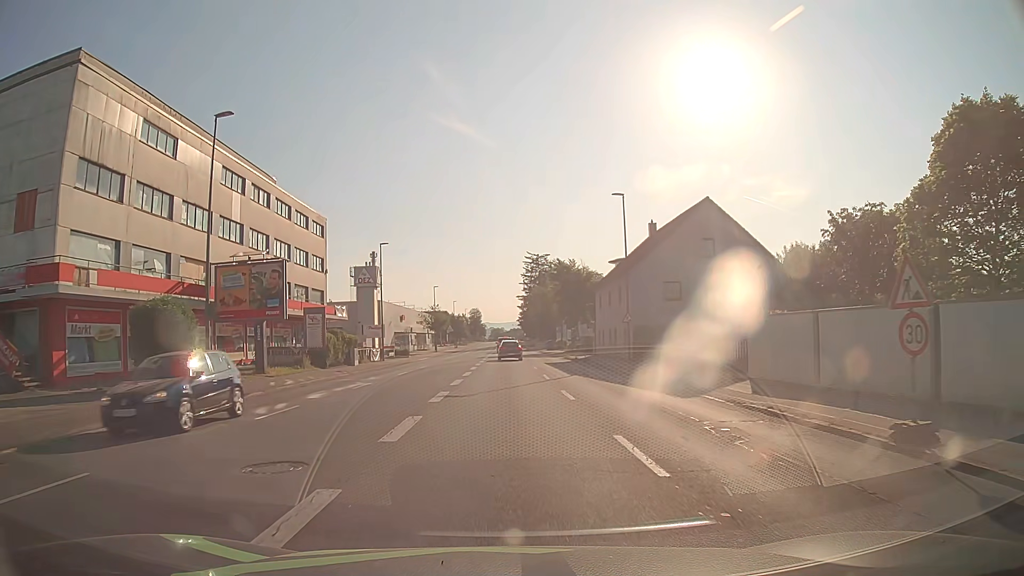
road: tertiary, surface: asphalt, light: Day
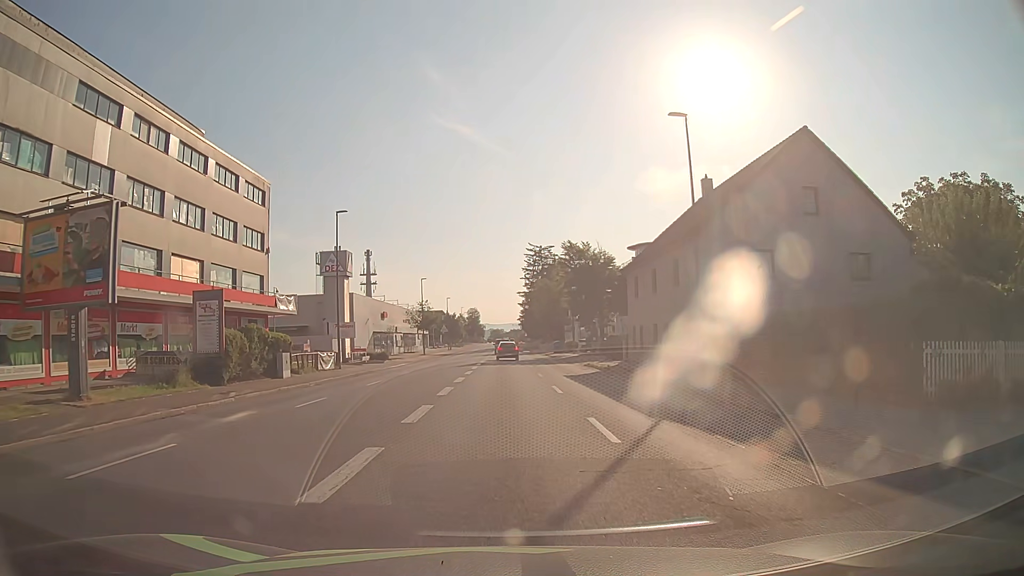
(0.0, +15.3) m; 0°
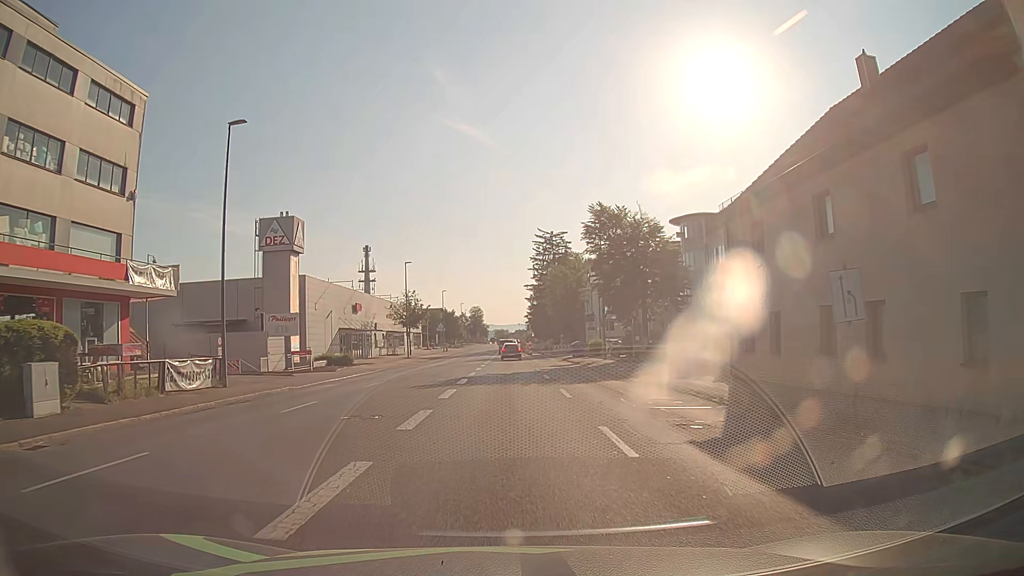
(0.0, +19.0) m; 0°
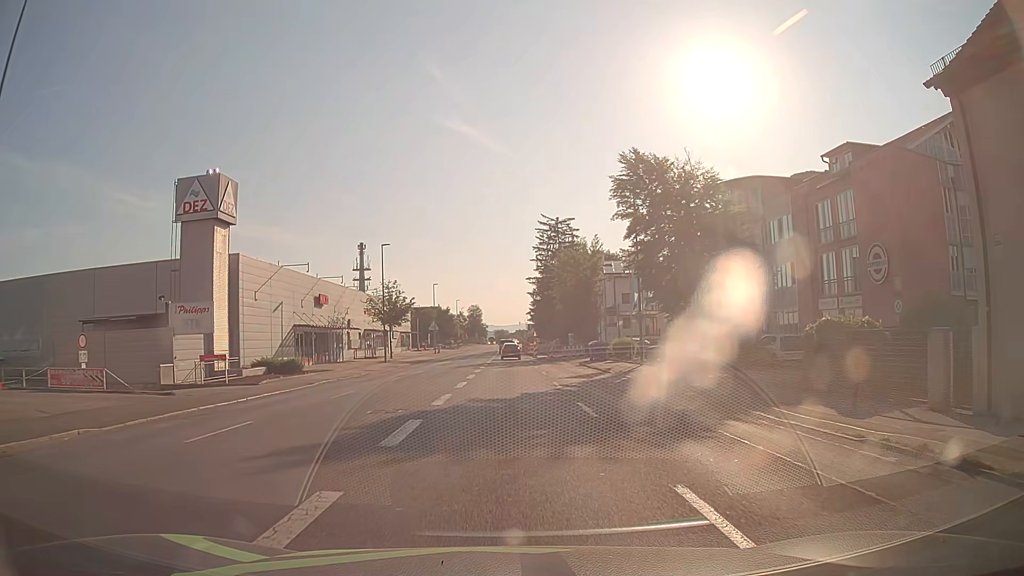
(0.0, +13.8) m; 0°
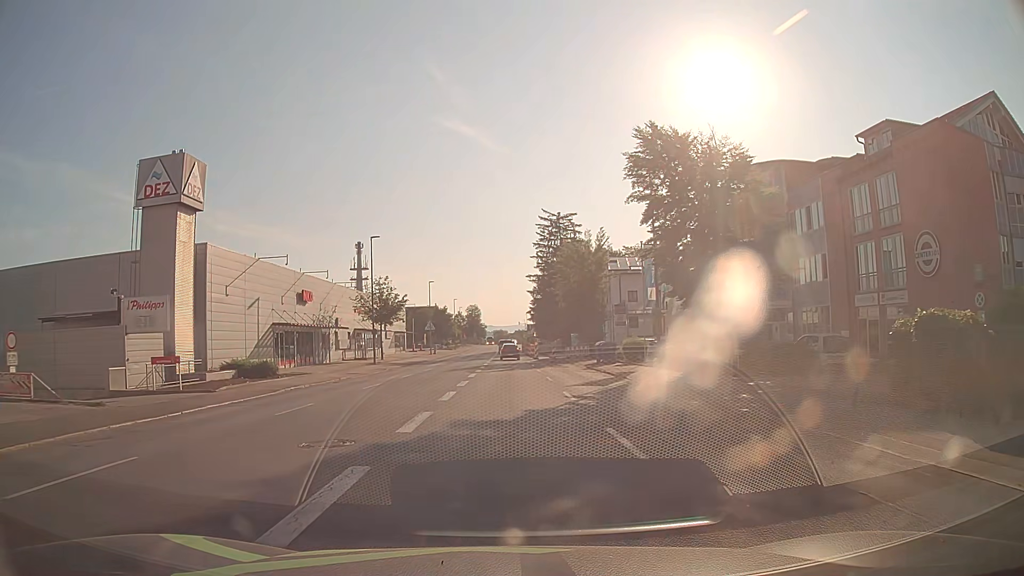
(0.0, +4.6) m; 0°
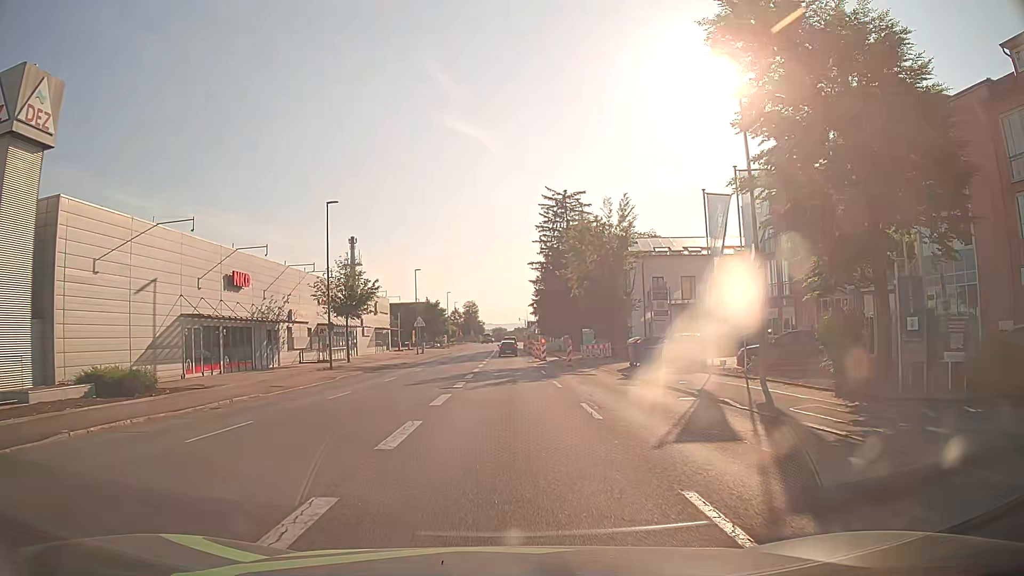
(+0.1, +13.6) m; 0°
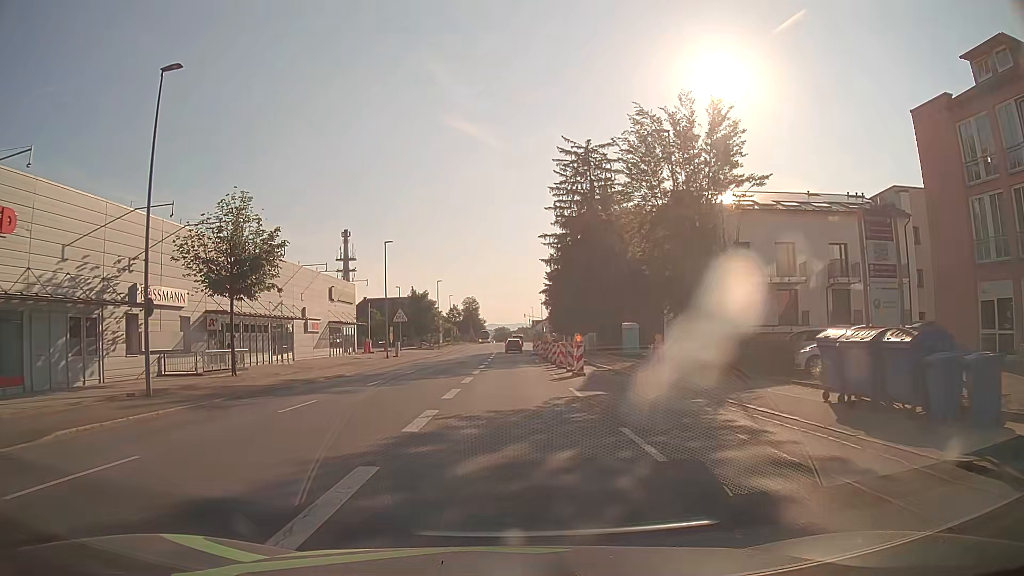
(-0.1, +22.6) m; 0°
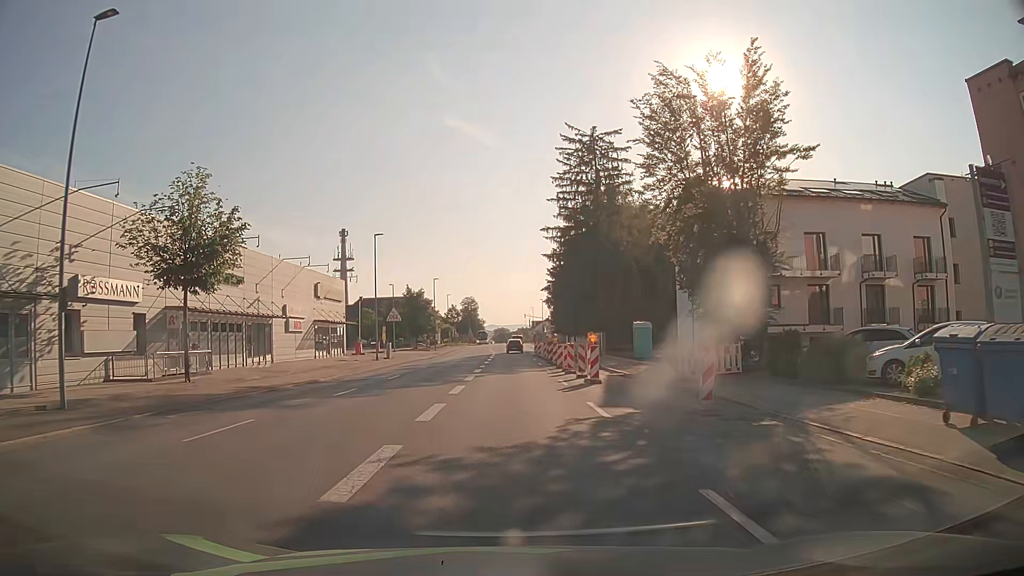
(0.0, +4.5) m; -1°
(0, +10) (0, +20) (0, +30) (0, +40) (+1, +50) (+1, +60) (+1, +70) (+1, +80) (+1, +90) (+1, +100) m
